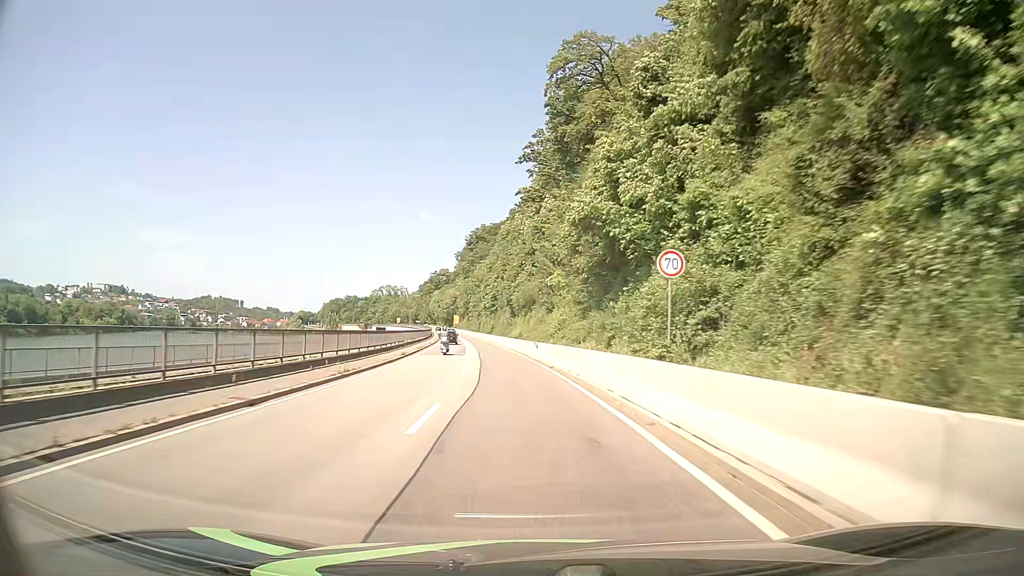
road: primary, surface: asphalt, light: Day
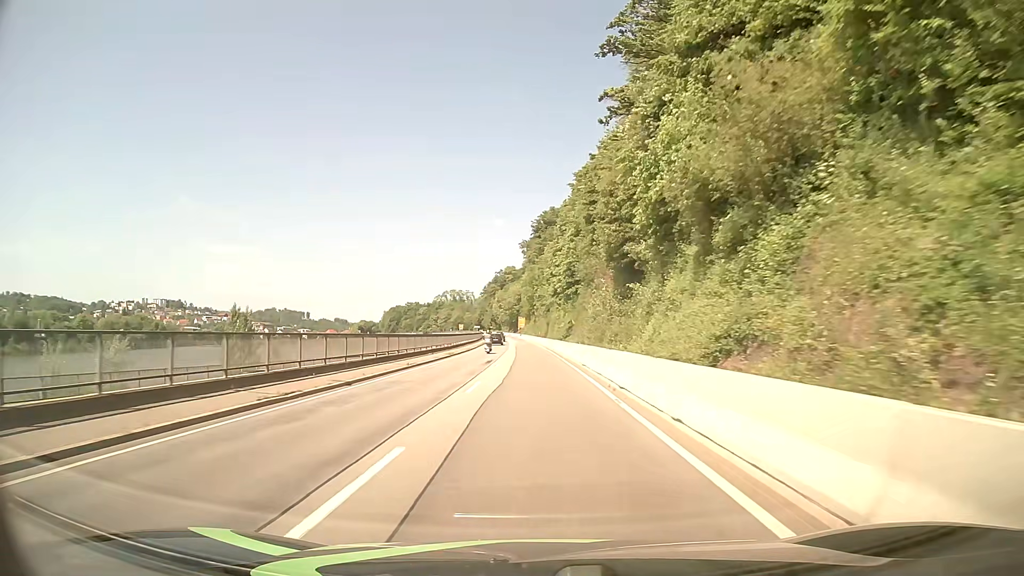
(-3.8, +53.5) m; -7°
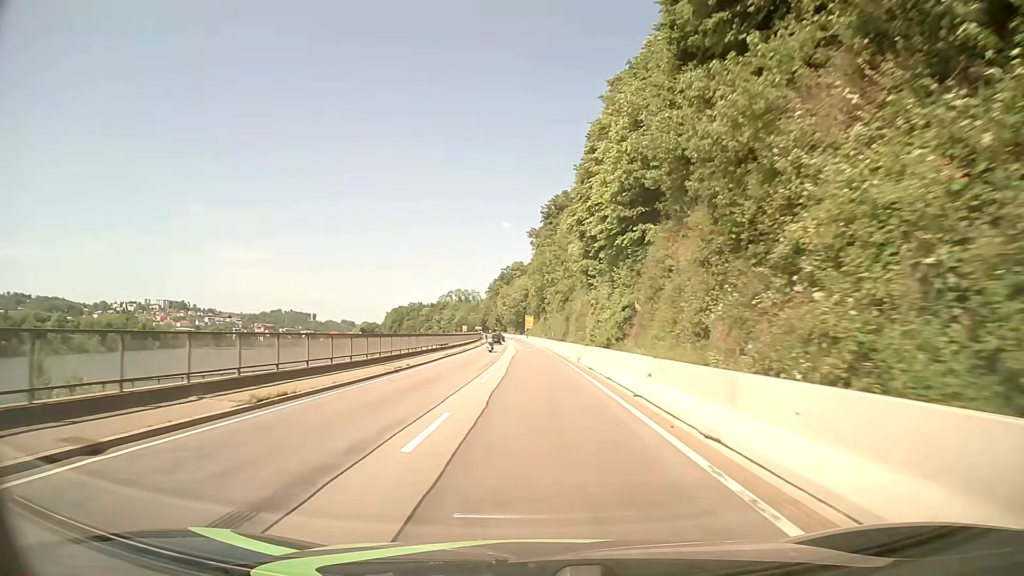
(-0.2, +32.2) m; -1°
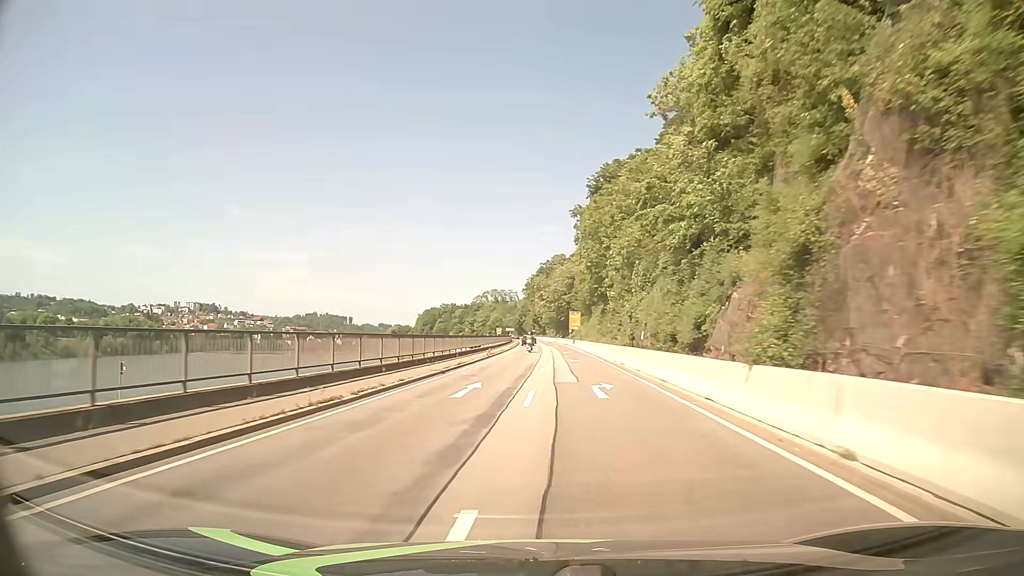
(-1.1, +42.8) m; -3°
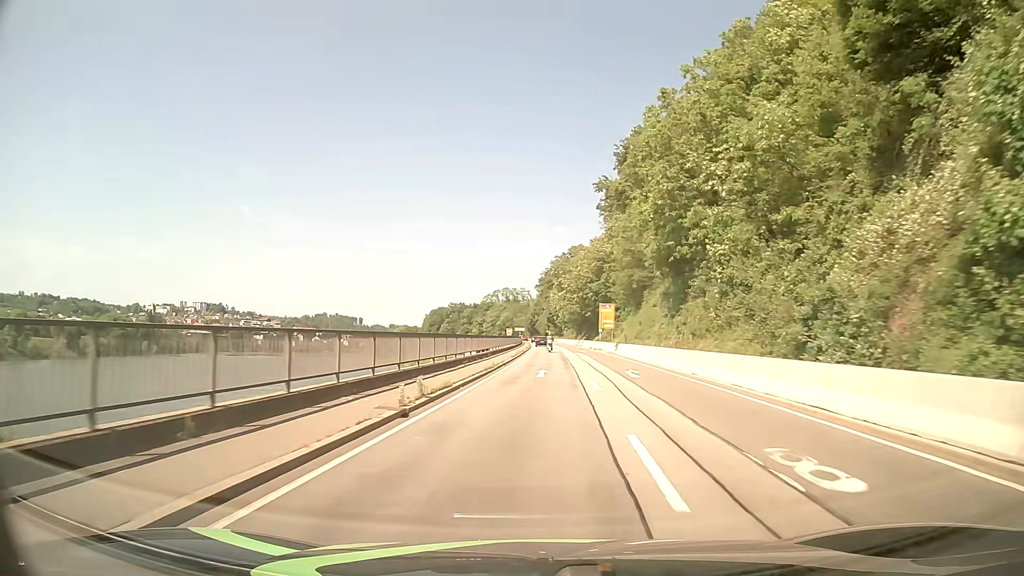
(-0.8, +32.2) m; -1°
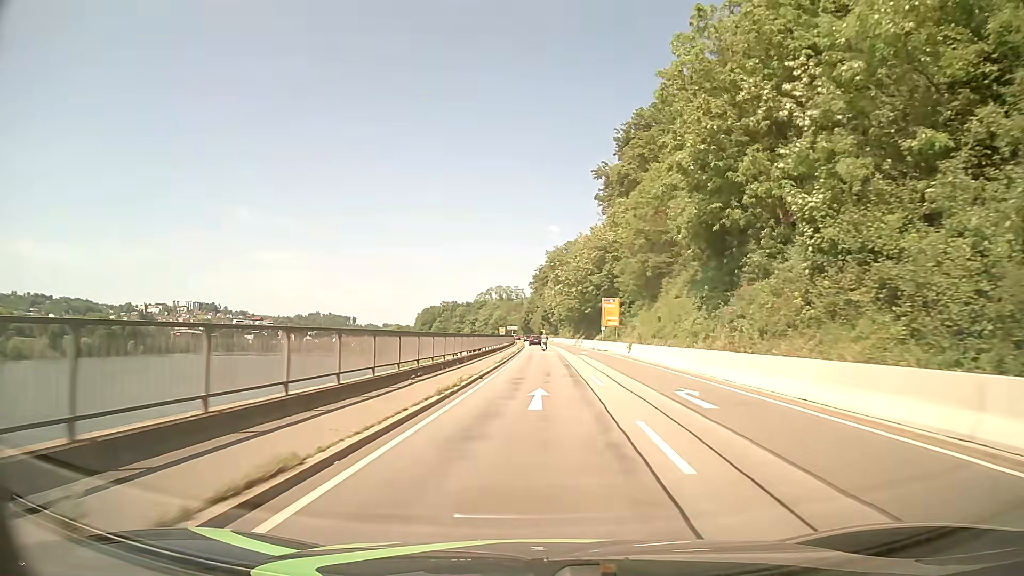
(0.0, +10.7) m; +1°
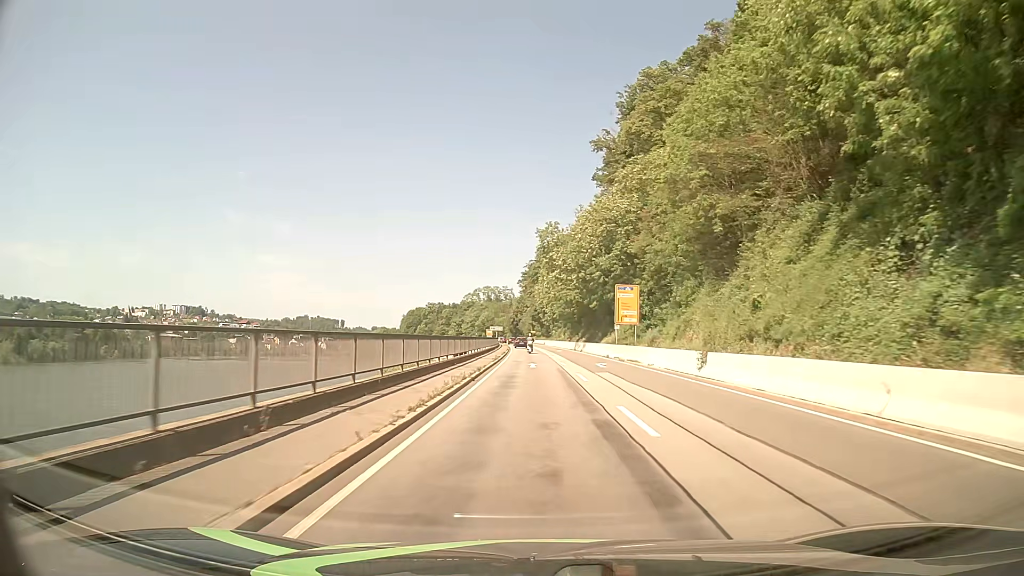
(+0.2, +21.4) m; +1°
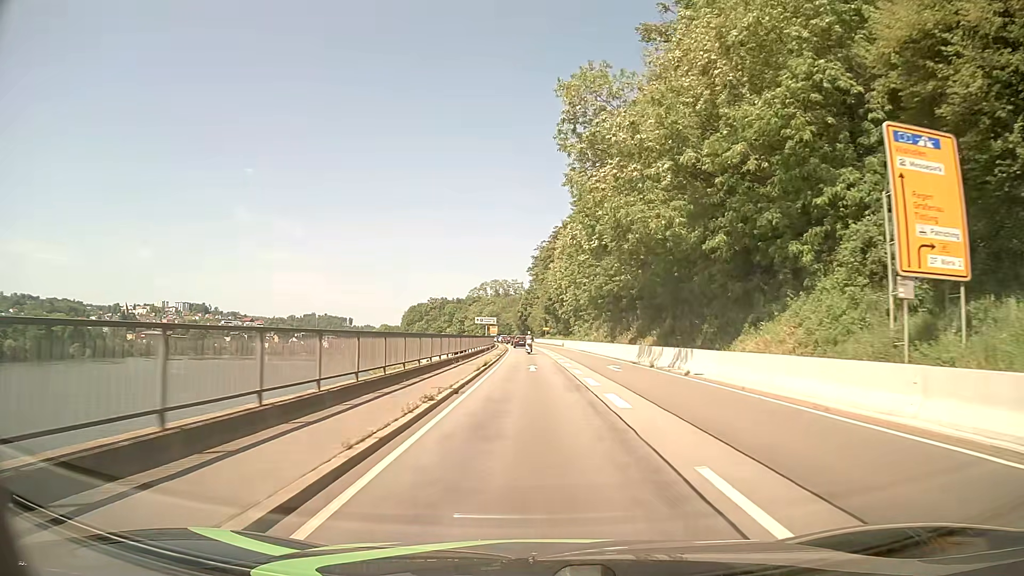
(-0.3, +42.8) m; -1°
(0, +10) (0, +20) (0, +30) (0, +40) (-1, +50) (-1, +60) (-1, +70) (-2, +80) (-2, +90) (-3, +100) m
